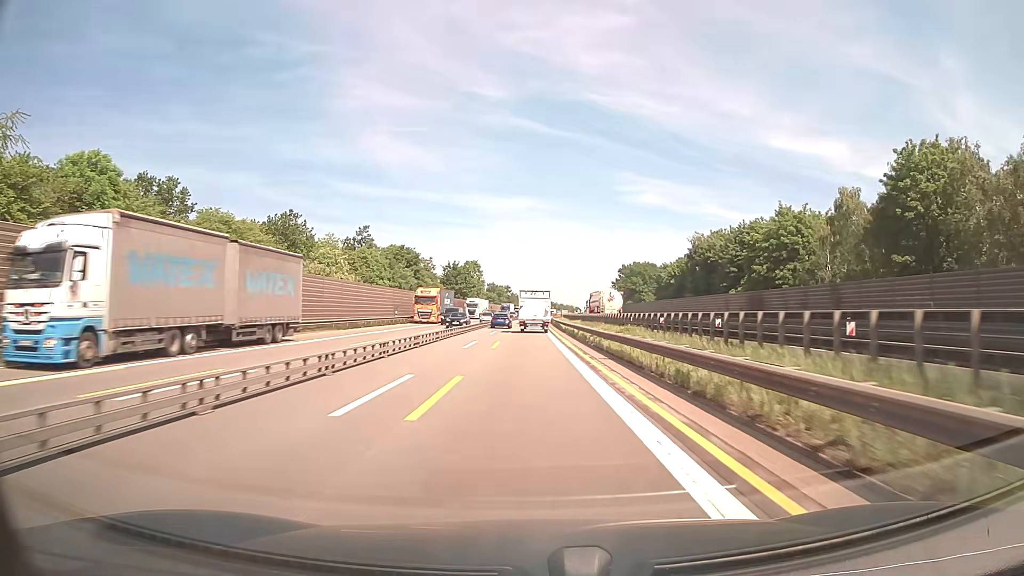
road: motorway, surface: asphalt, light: Day
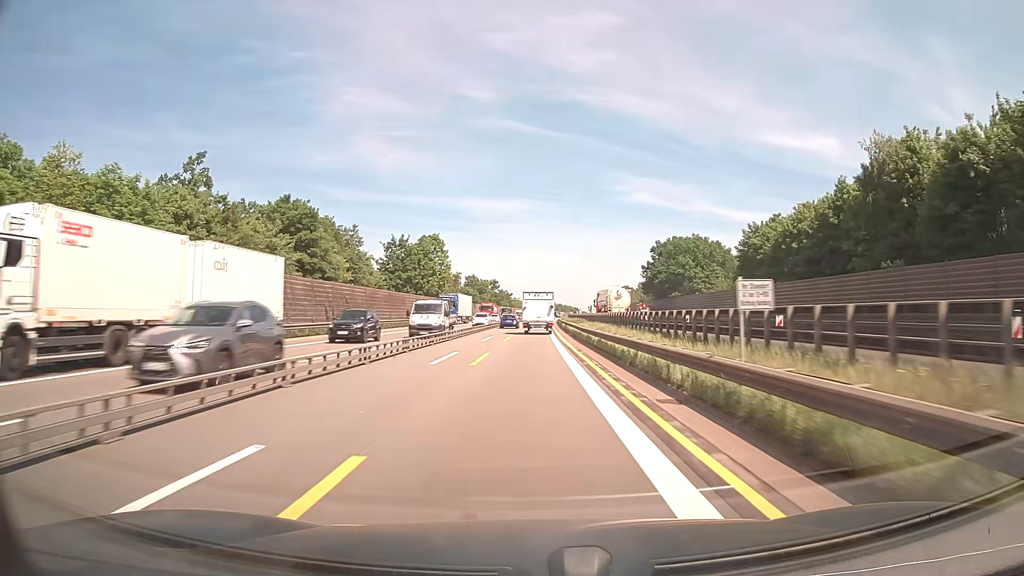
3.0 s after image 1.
(+0.3, +62.4) m; 0°
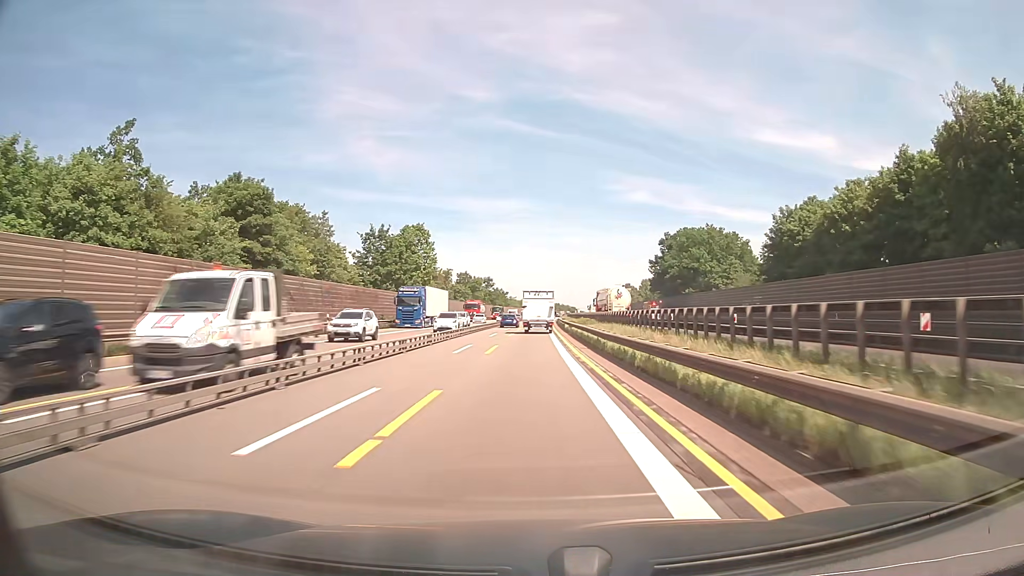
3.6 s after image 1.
(0.0, +12.5) m; 0°
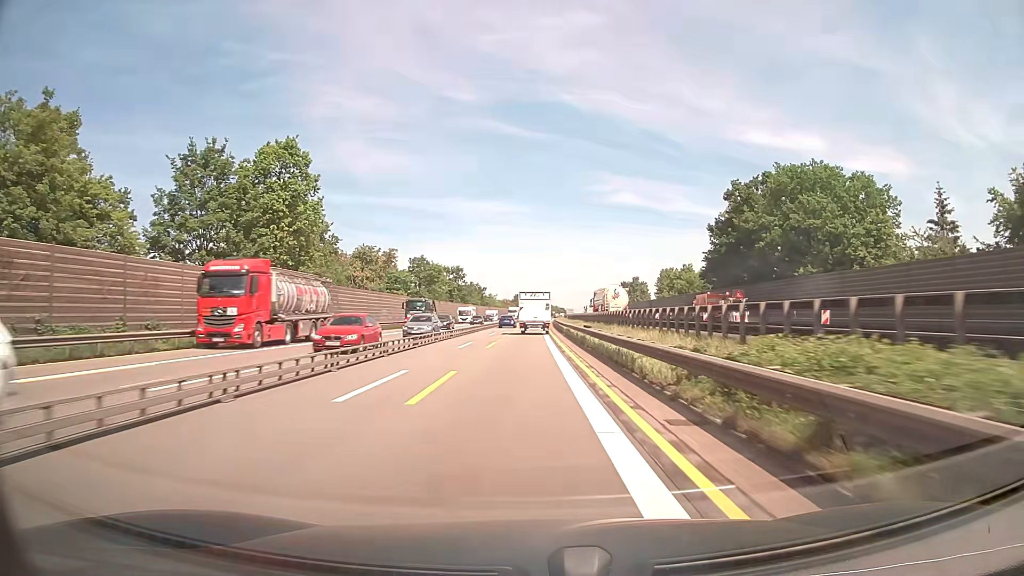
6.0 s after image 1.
(+0.4, +50.0) m; +1°
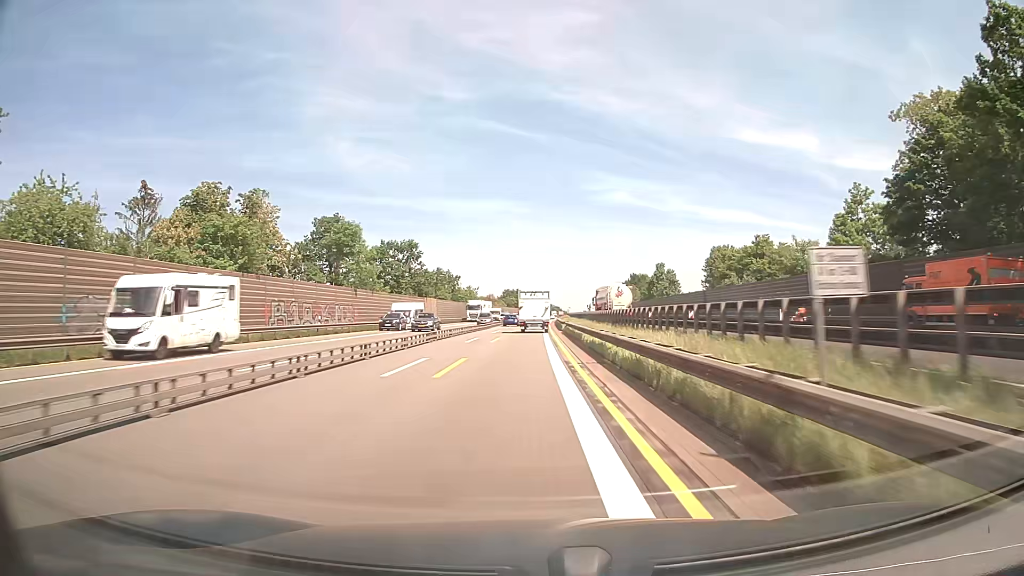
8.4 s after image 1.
(+0.3, +50.0) m; 0°
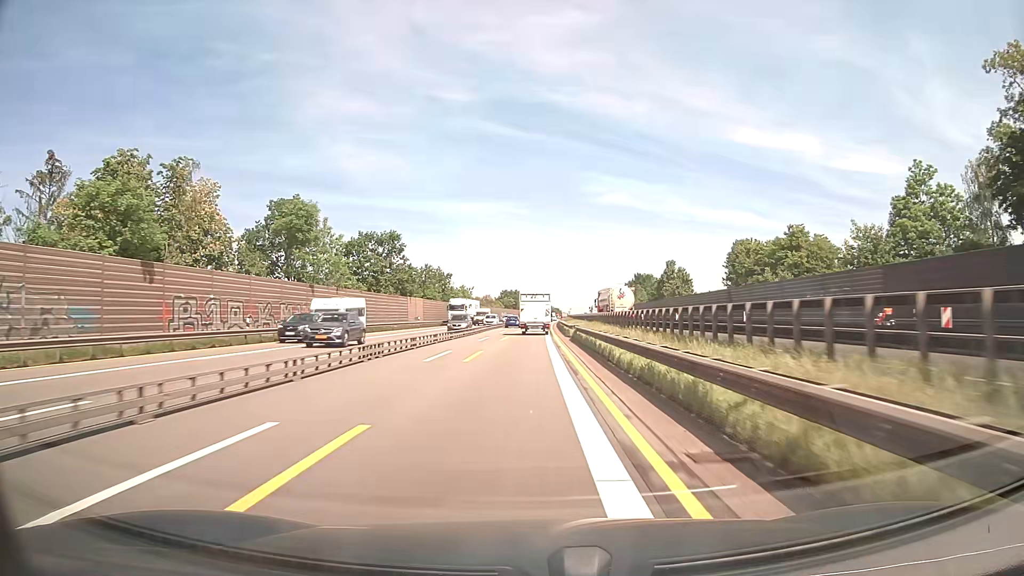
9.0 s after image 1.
(+0.1, +12.5) m; 0°
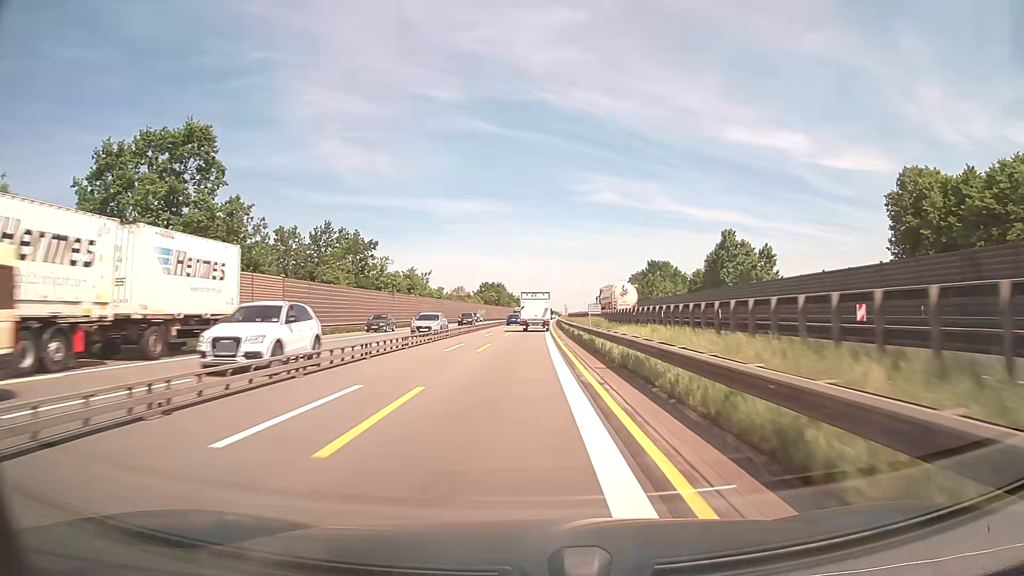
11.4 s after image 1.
(+0.4, +50.0) m; +1°
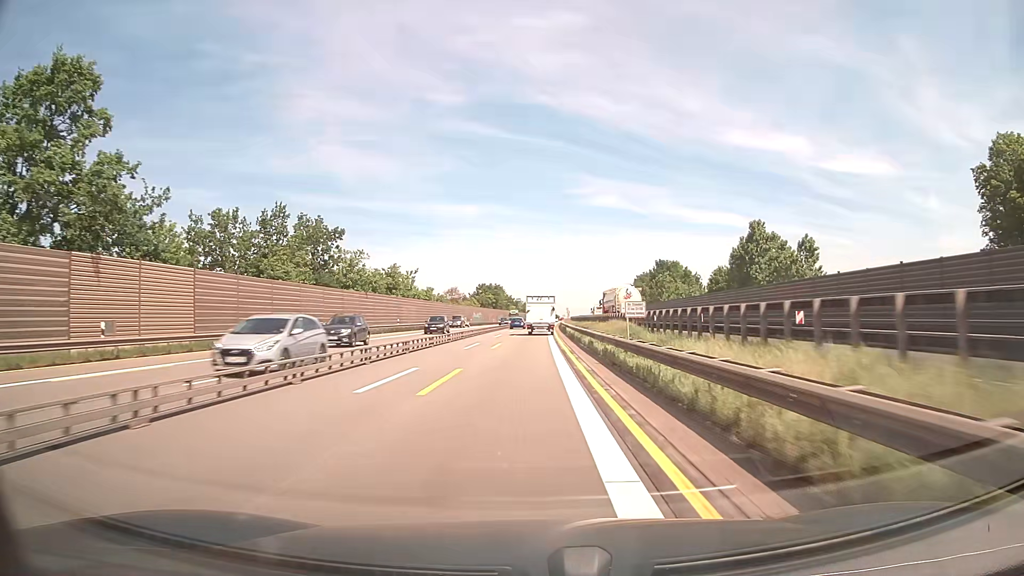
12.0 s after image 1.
(0.0, +12.5) m; 0°
(0, +10) (0, +20) (0, +30) (0, +40) (0, +50) (+1, +60) (+1, +70) (+1, +80) (+1, +90) (+2, +100) m
